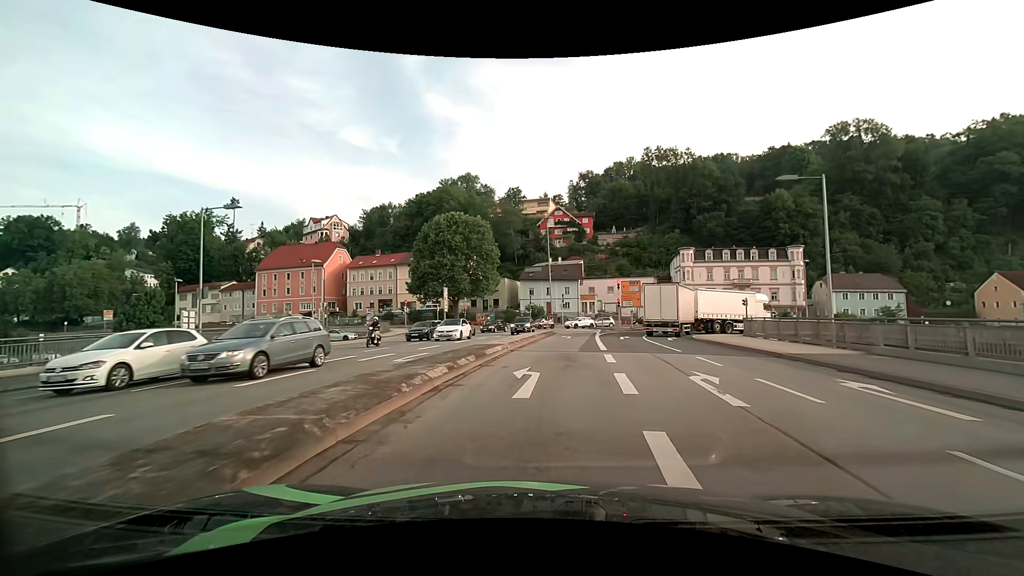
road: primary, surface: asphalt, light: Day
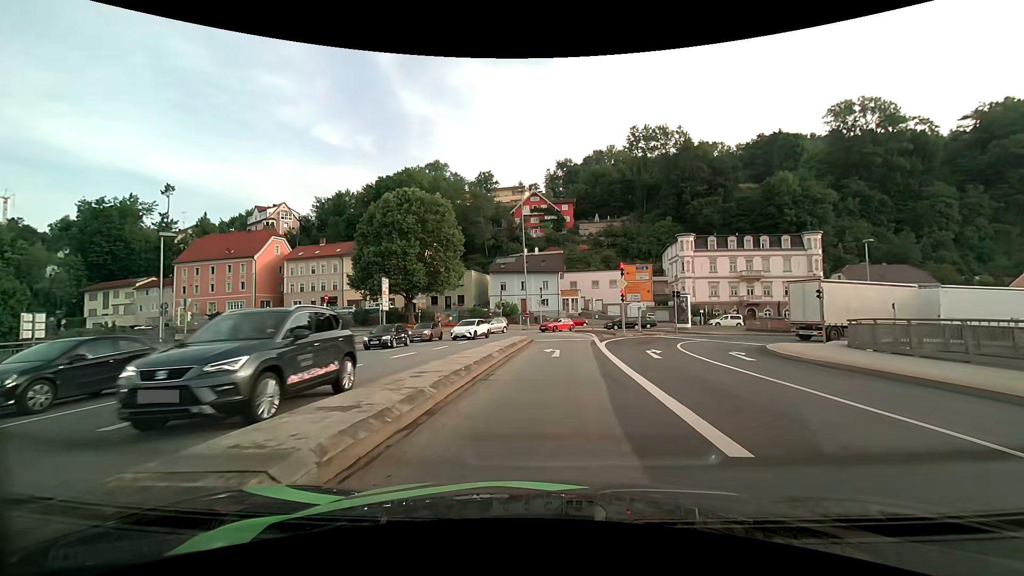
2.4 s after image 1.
(+0.5, +15.3) m; +3°
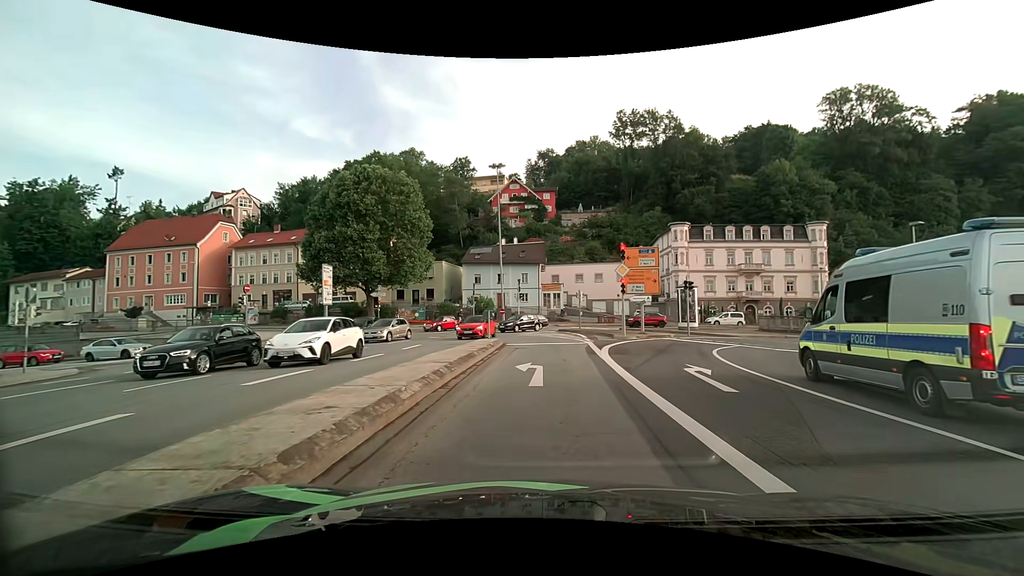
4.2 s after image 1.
(+0.1, +8.2) m; +2°
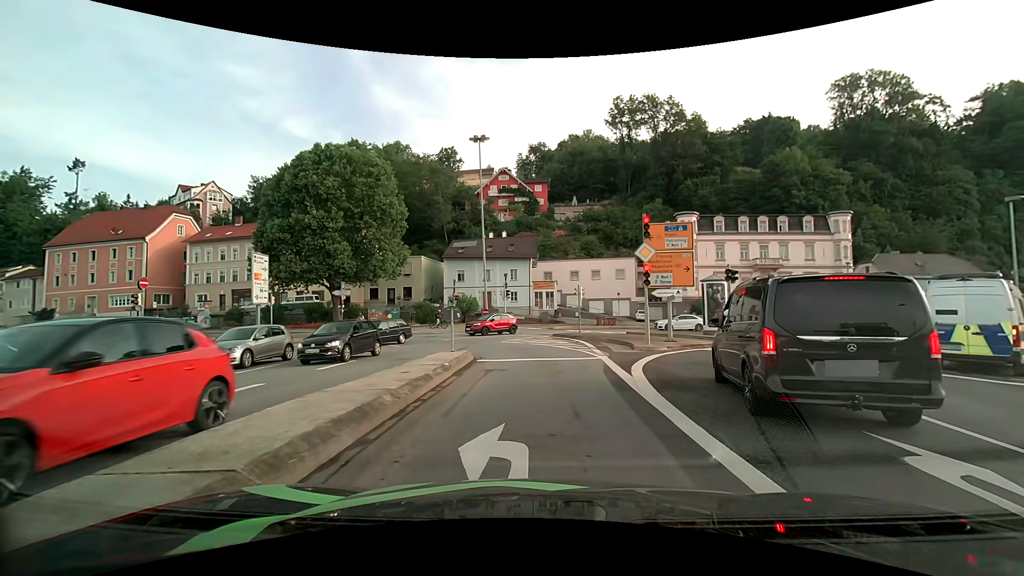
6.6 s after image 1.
(+0.1, +7.8) m; +1°
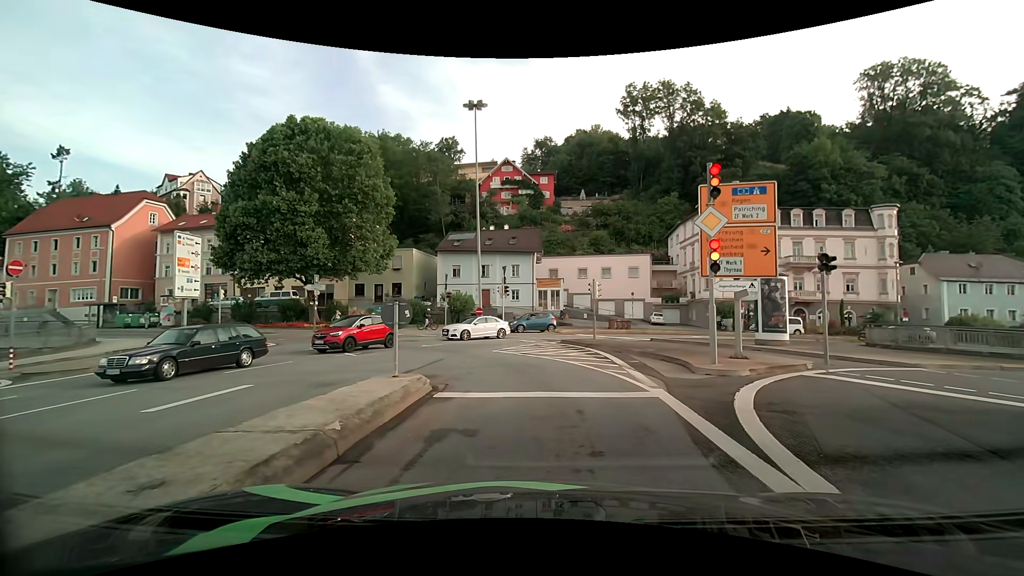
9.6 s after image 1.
(0.0, +6.6) m; 0°
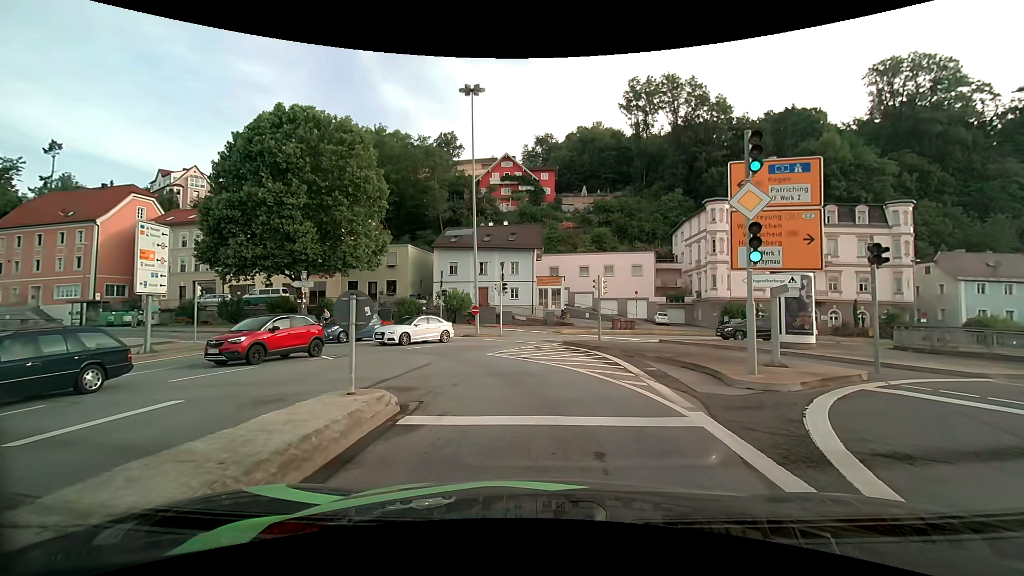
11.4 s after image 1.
(0.0, +2.2) m; 0°
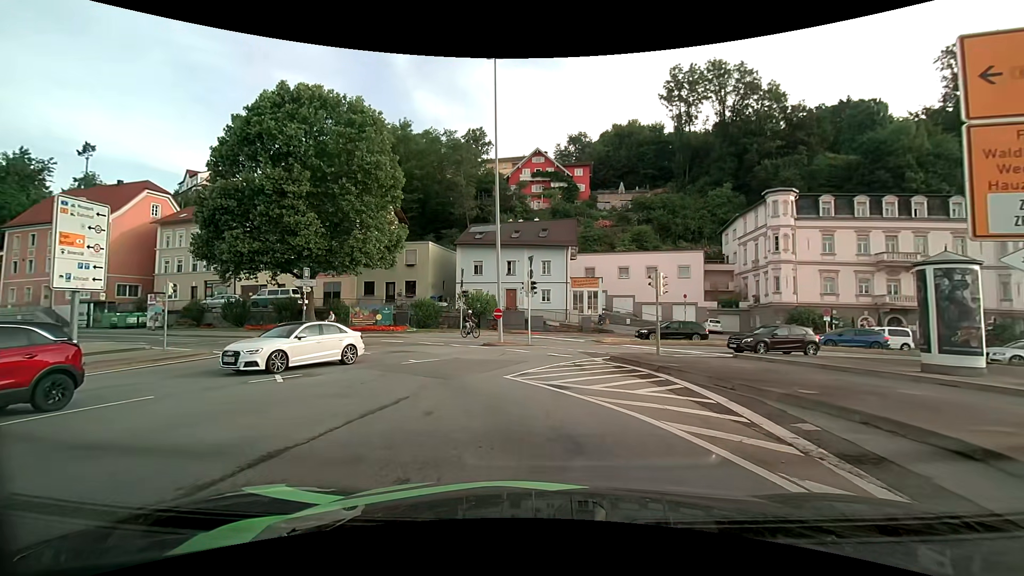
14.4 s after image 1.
(-0.1, +6.0) m; -4°
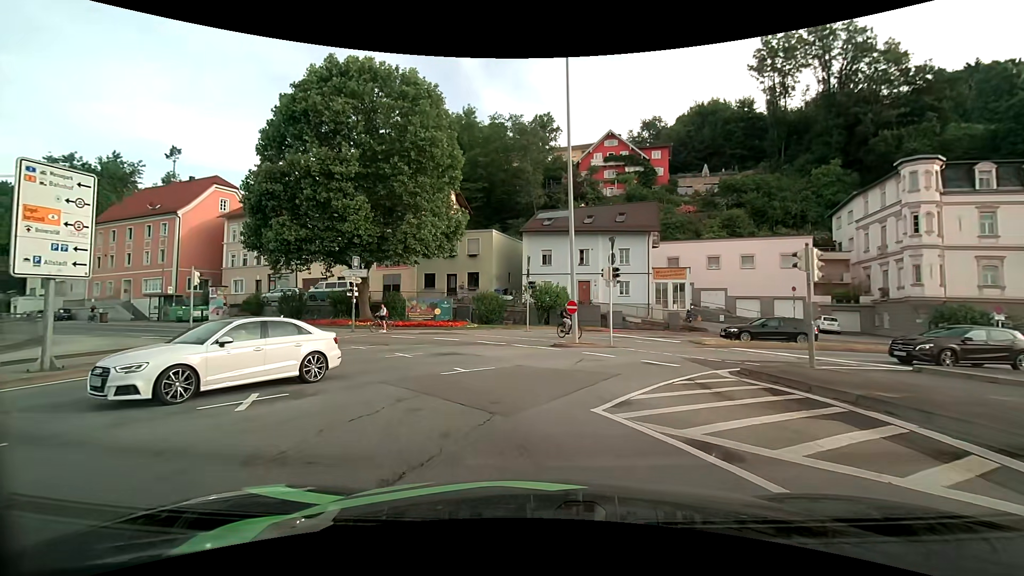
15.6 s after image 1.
(-0.4, +5.1) m; -9°
(-1, +10) (-6, +19) (-13, +25) (-22, +30) (-31, +35) (-40, +39) (-49, +43) (-58, +47) (-67, +51) (-76, +56) m
